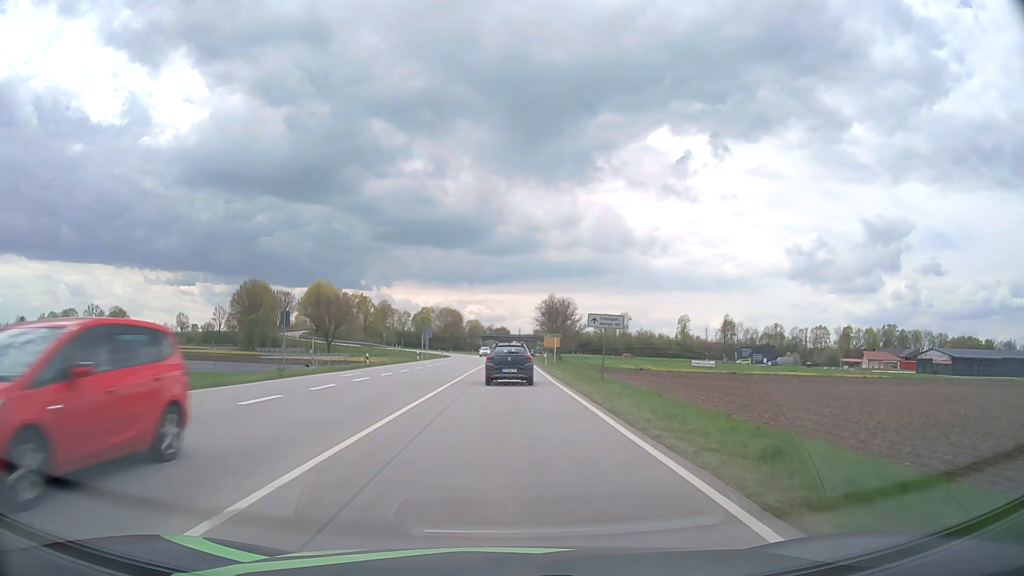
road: primary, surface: asphalt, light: Day
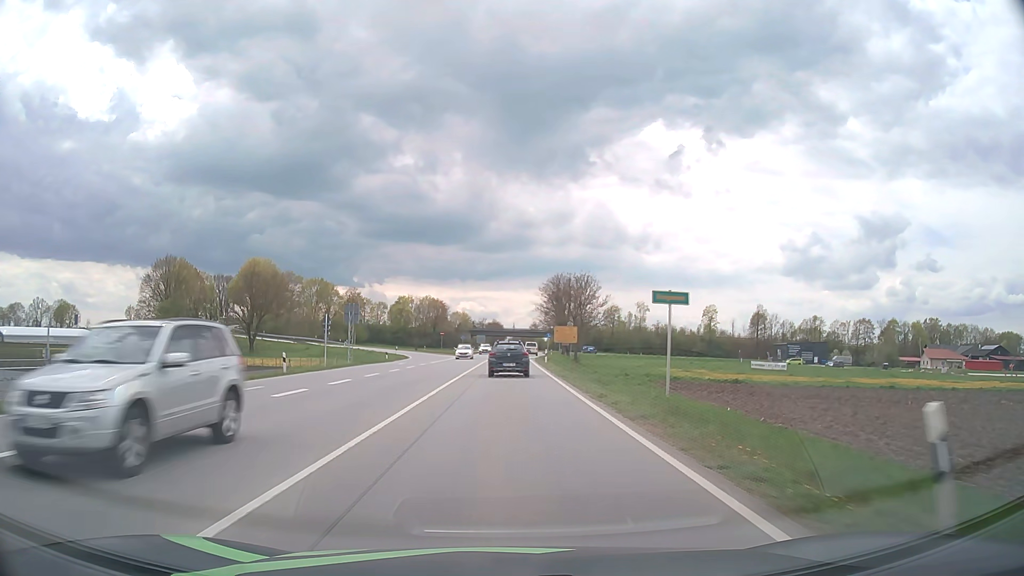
(-0.1, +46.4) m; 0°
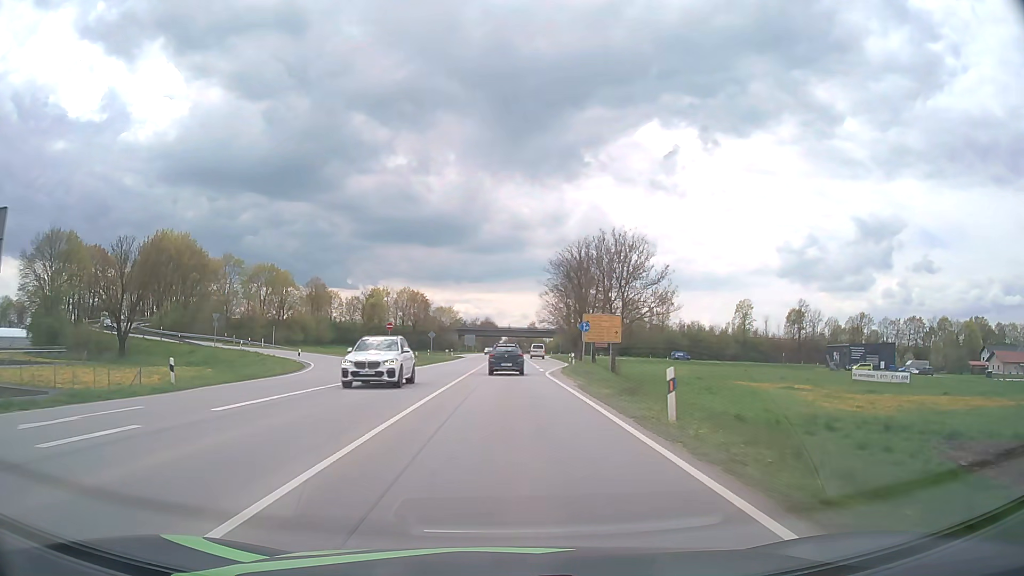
(+0.1, +40.7) m; 0°
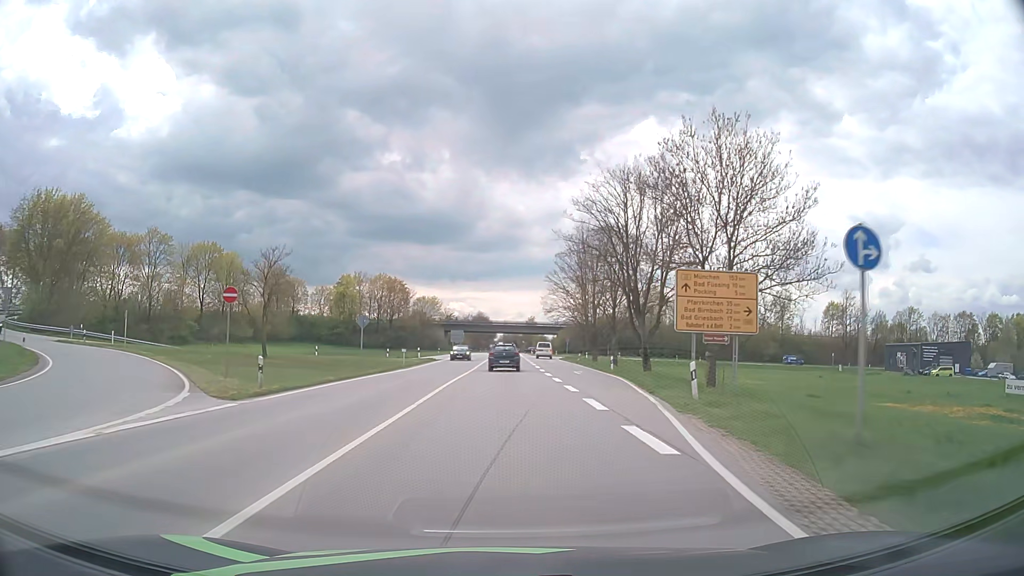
(+0.1, +32.6) m; +1°
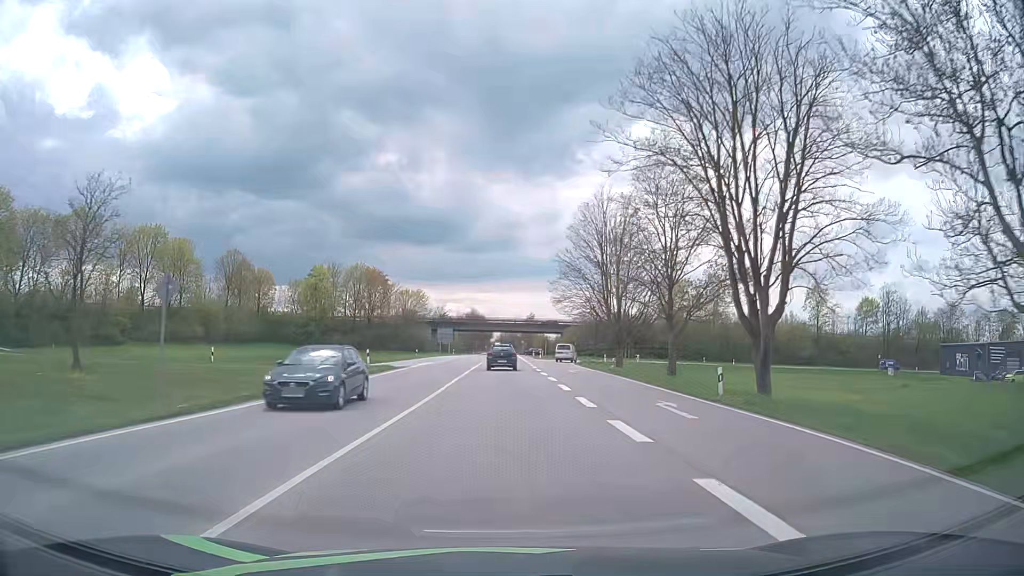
(0.0, +22.7) m; 0°
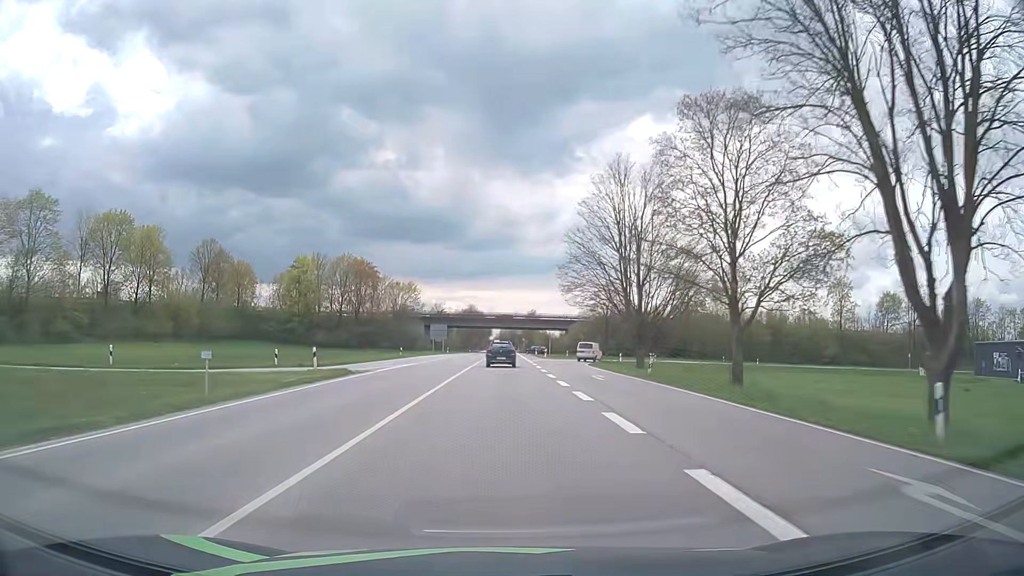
(0.0, +11.7) m; 0°
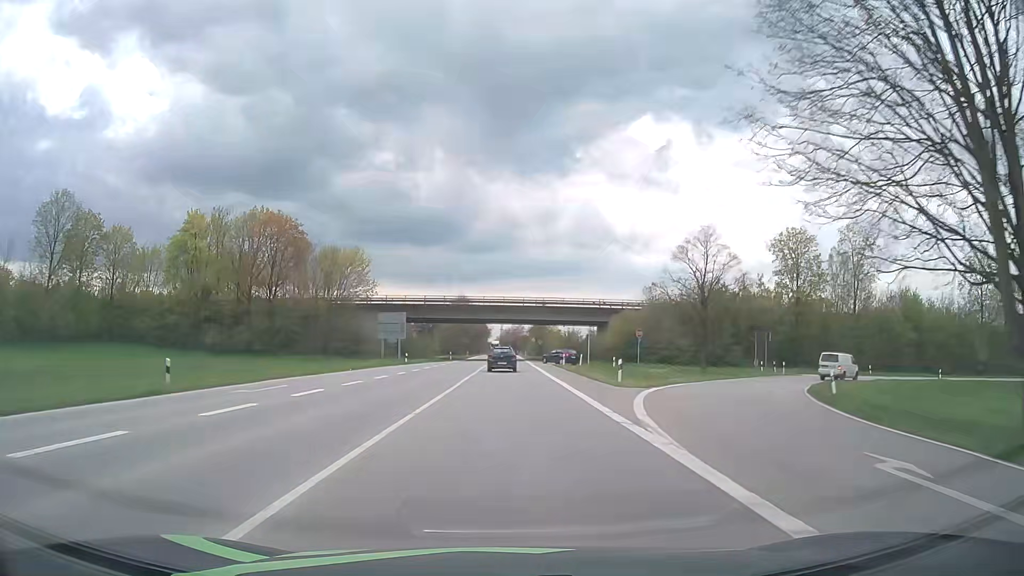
(-0.3, +48.6) m; 0°
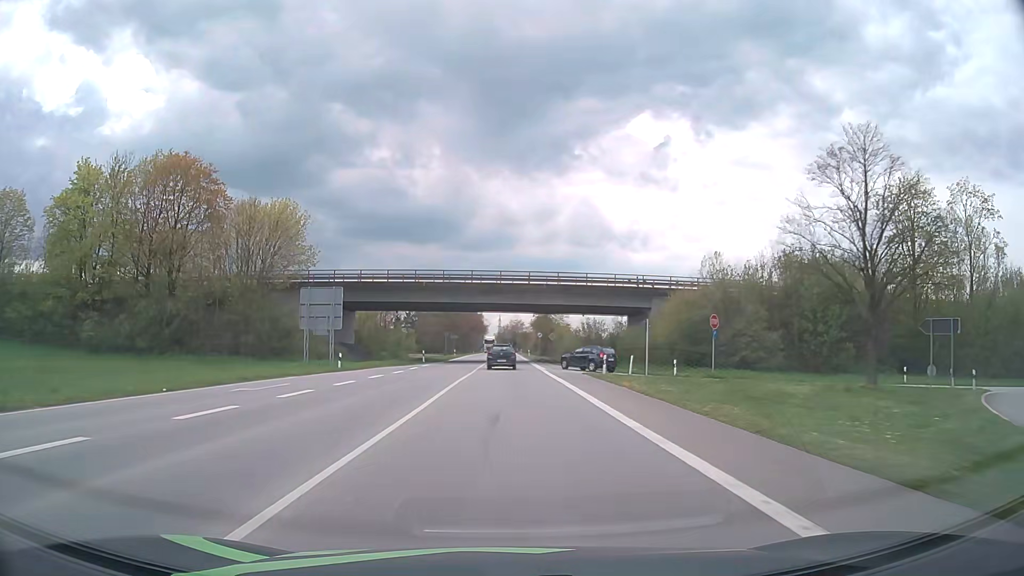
(0.0, +25.2) m; 0°
(0, +10) (0, +20) (0, +30) (0, +40) (0, +50) (0, +60) (0, +70) (0, +80) (+1, +90) (0, +100) m
